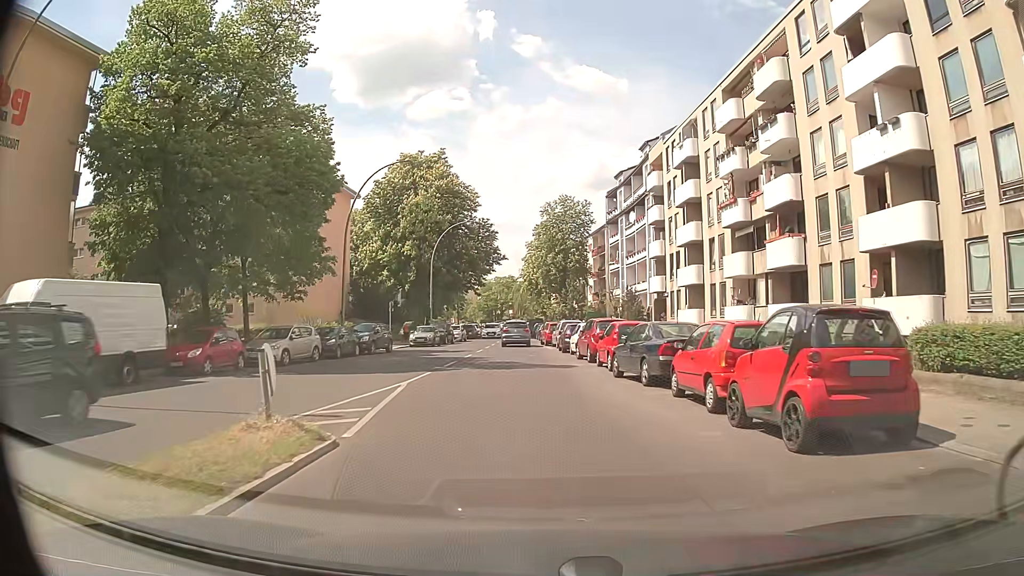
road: residential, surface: asphalt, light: Day
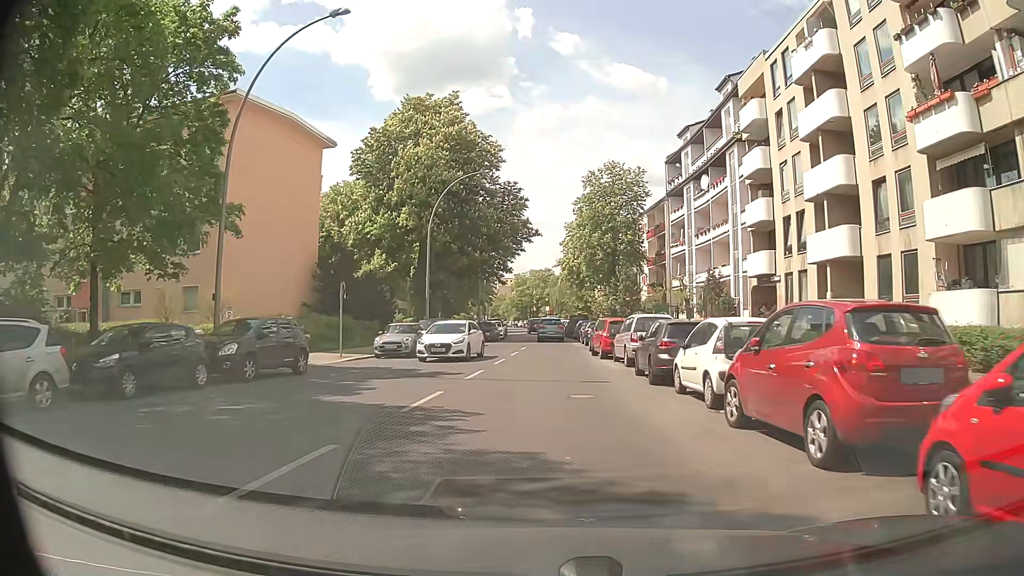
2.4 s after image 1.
(-0.2, +18.3) m; -2°
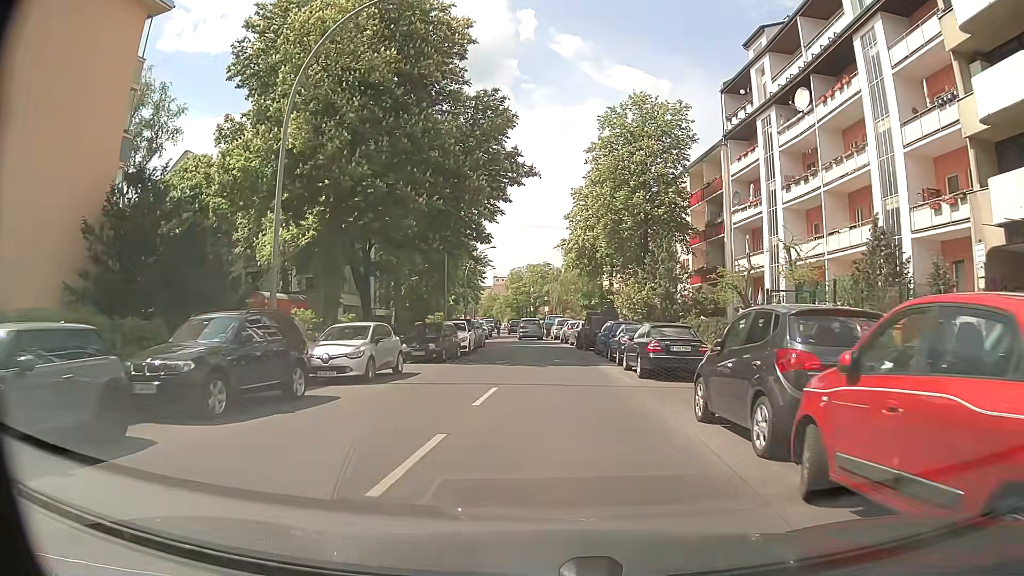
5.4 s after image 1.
(-0.1, +23.0) m; 0°
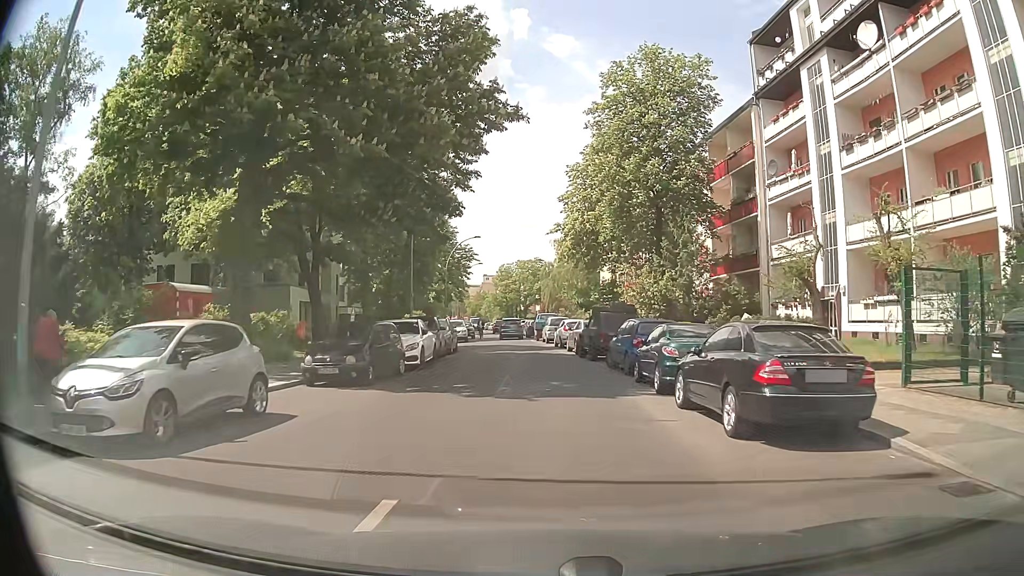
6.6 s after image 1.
(0.0, +9.2) m; 0°
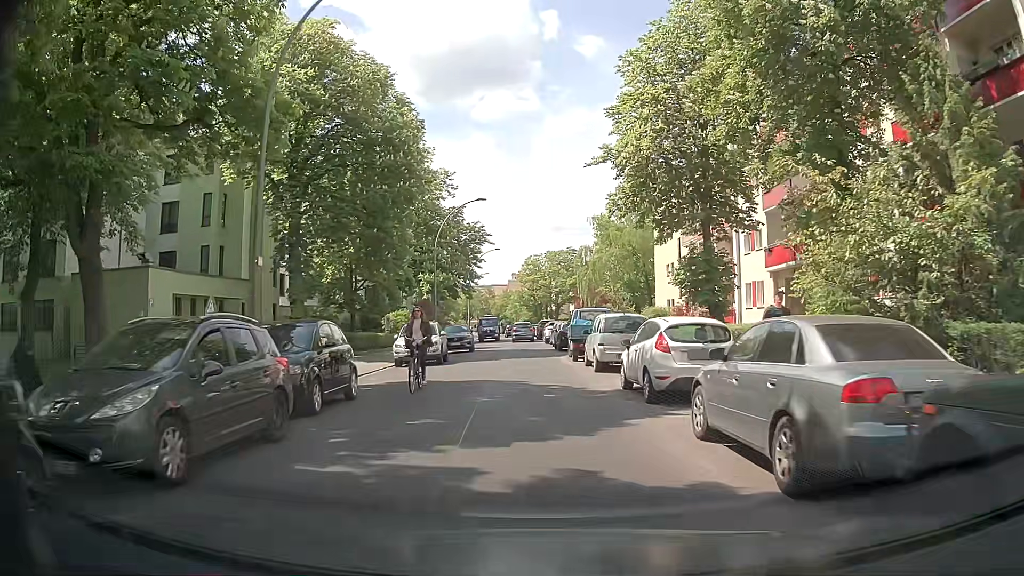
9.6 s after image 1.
(-0.1, +22.8) m; -1°
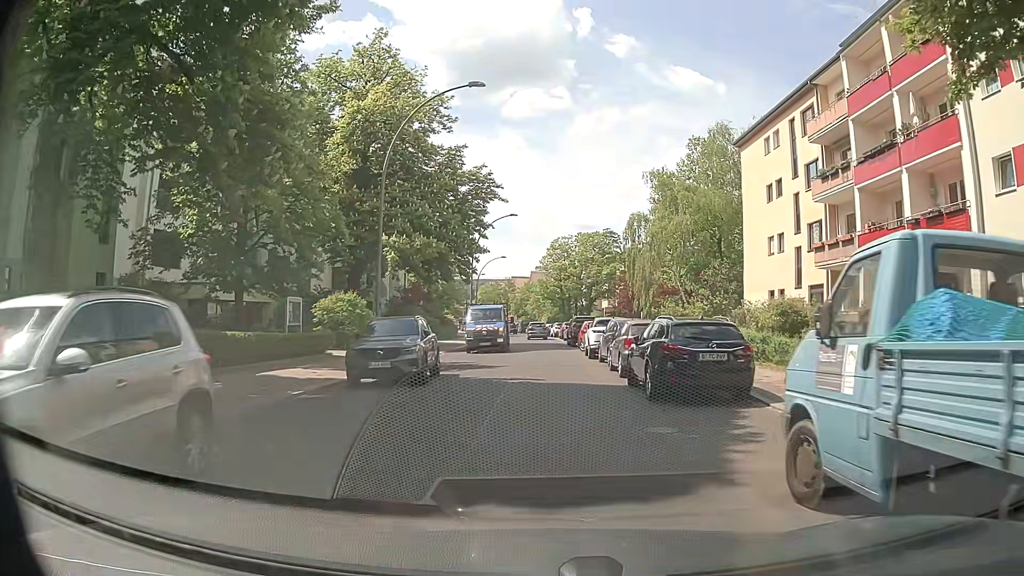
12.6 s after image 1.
(-1.3, +22.5) m; -4°
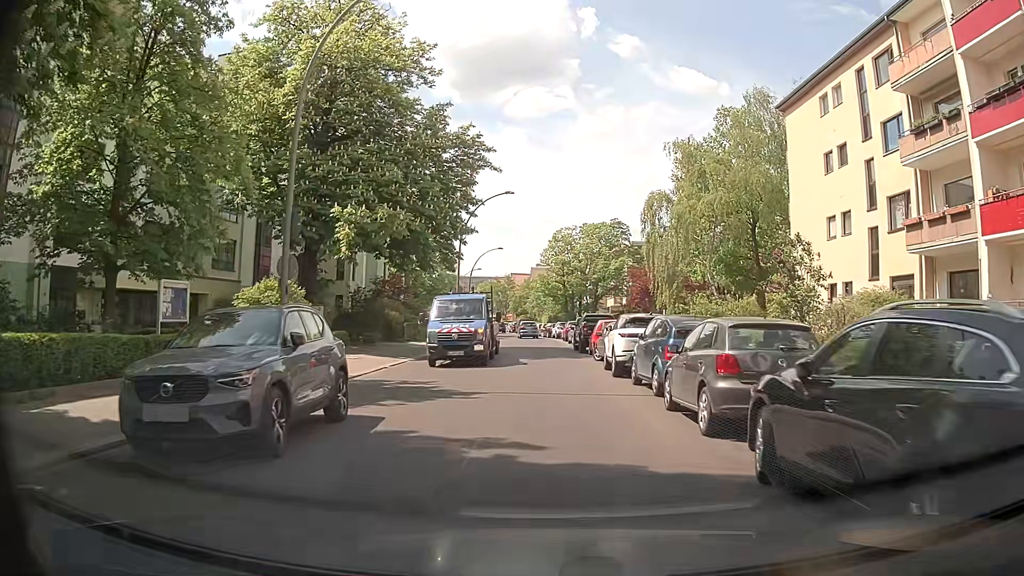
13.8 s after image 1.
(0.0, +9.0) m; -1°
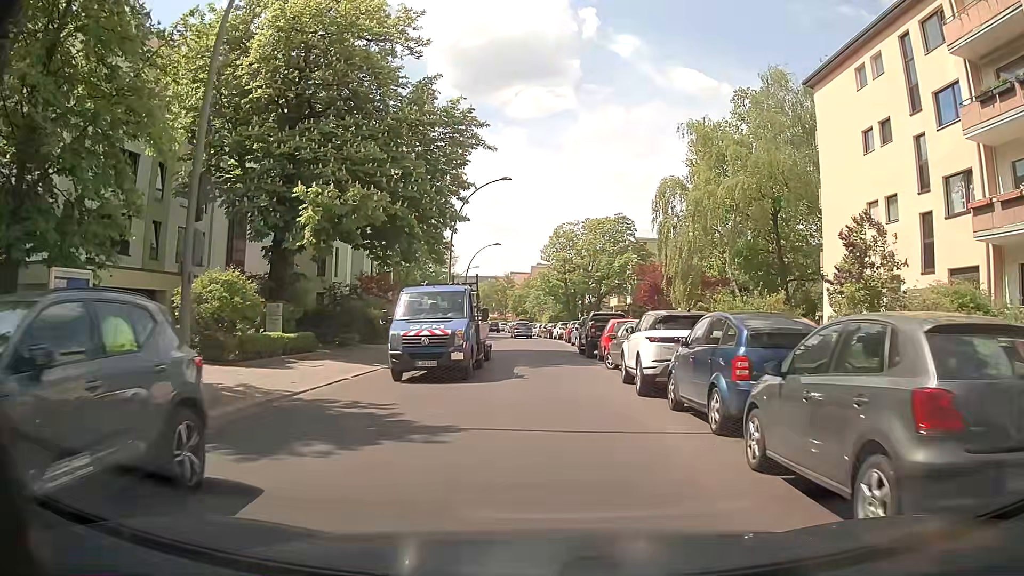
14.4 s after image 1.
(+0.1, +4.5) m; +1°
(0, +10) (0, +20) (0, +30) (0, +40) (0, +50) (0, +60) (-2, +70) (-3, +80) (-5, +90) (-6, +100) m
